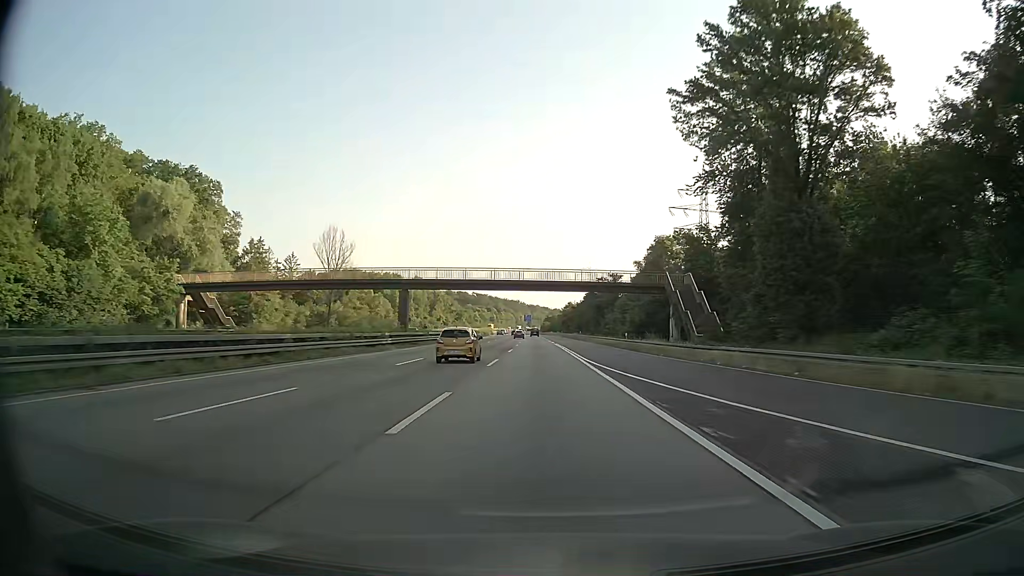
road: motorway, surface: asphalt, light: Day
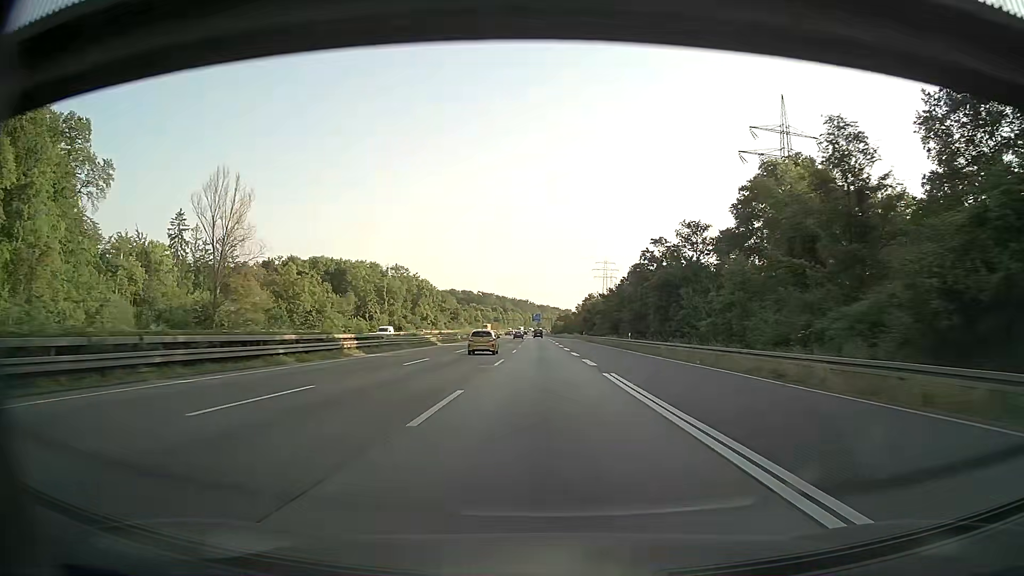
(-0.5, +52.2) m; -1°
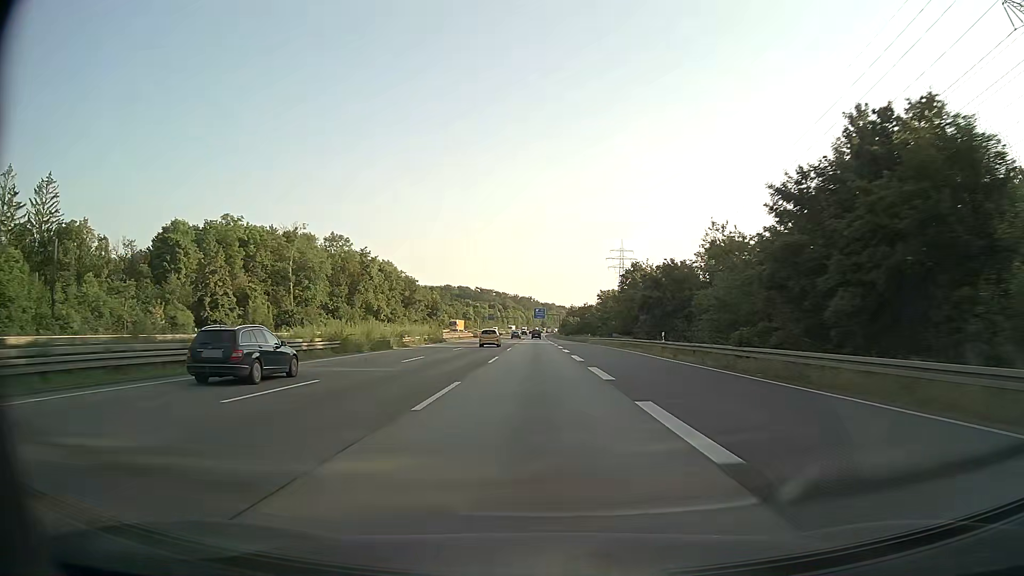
(-0.4, +69.6) m; 0°
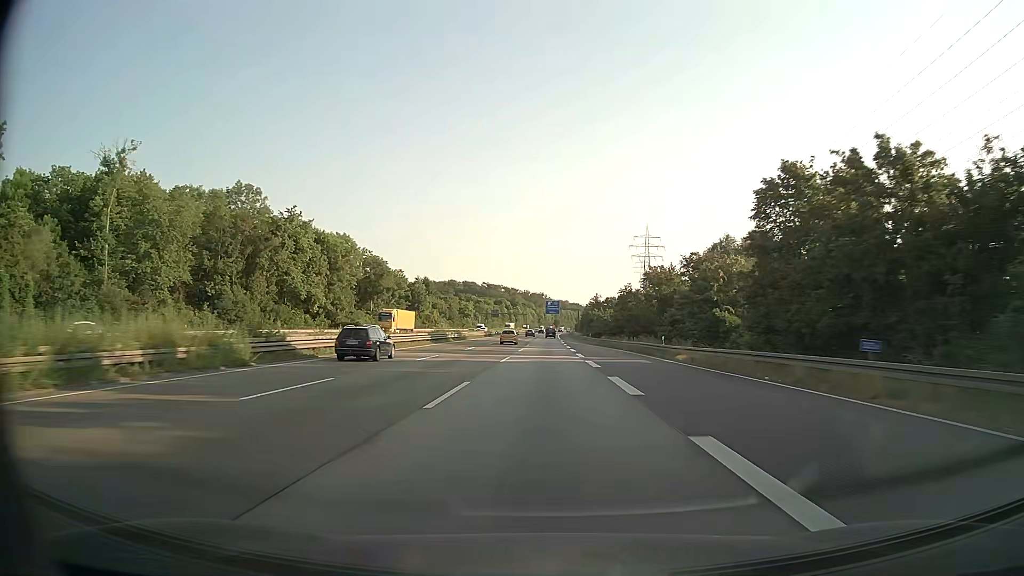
(-0.5, +52.2) m; -1°
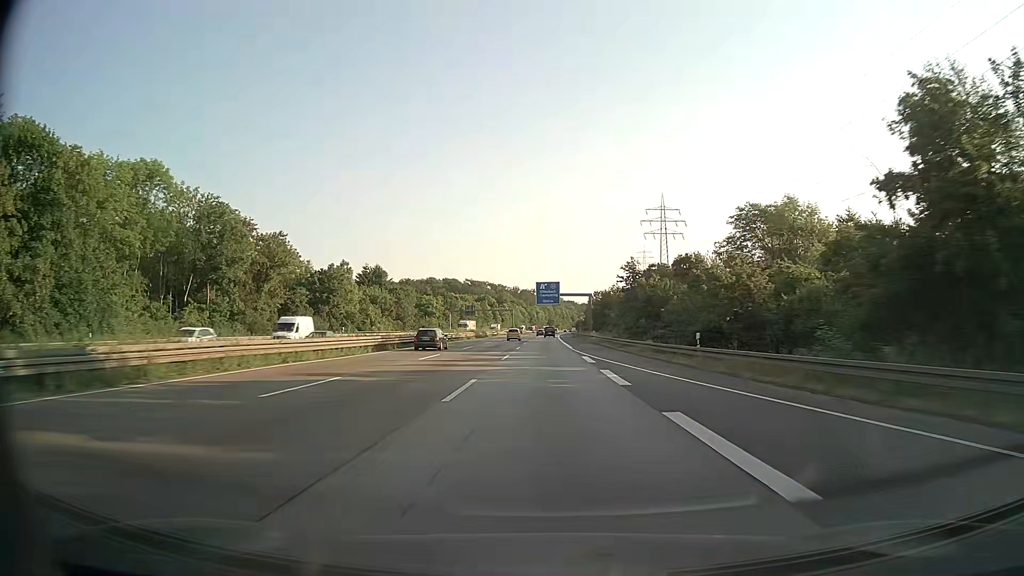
(+0.3, +69.7) m; +1°
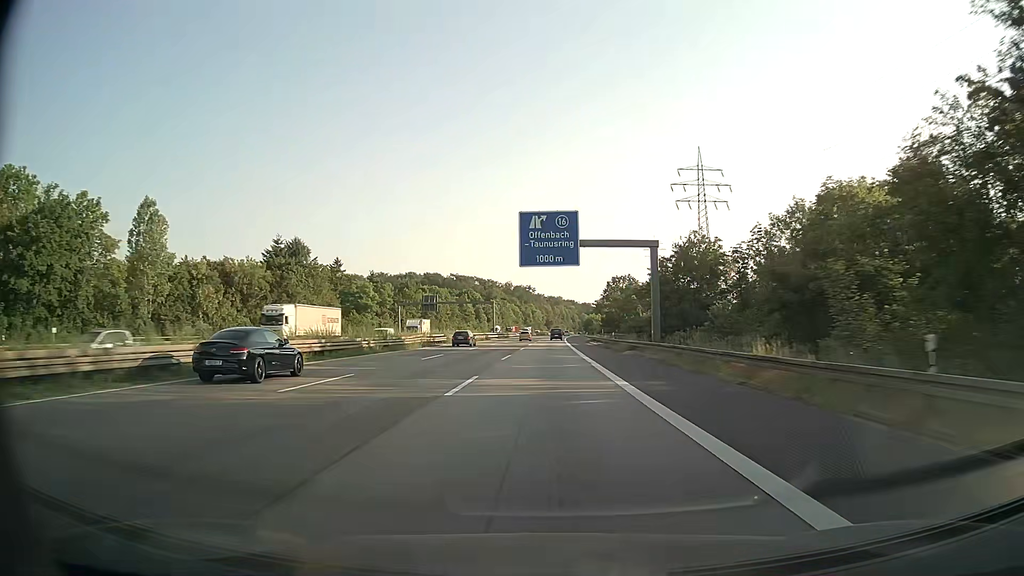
(+0.1, +69.6) m; 0°
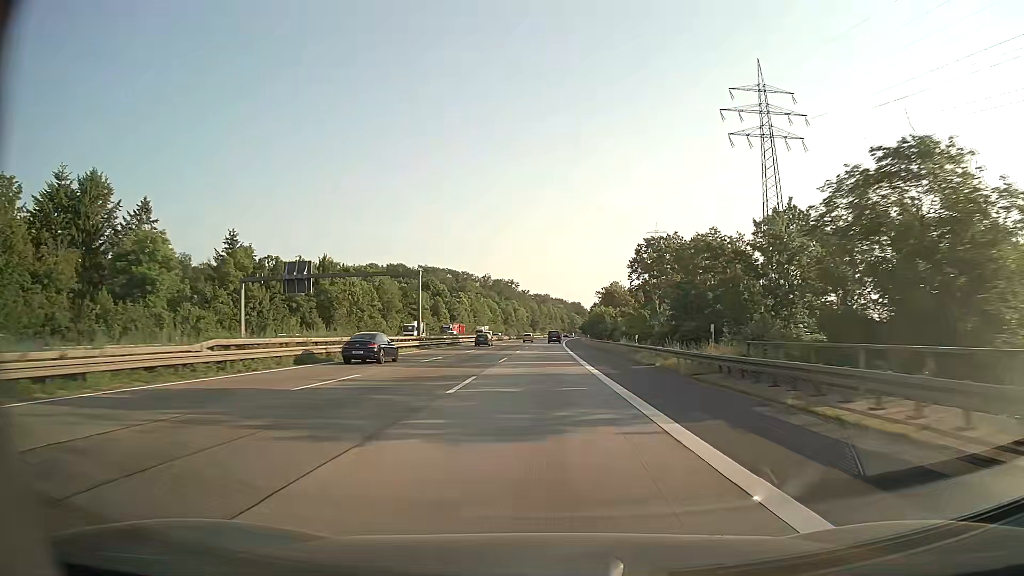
(+0.5, +69.6) m; +1°
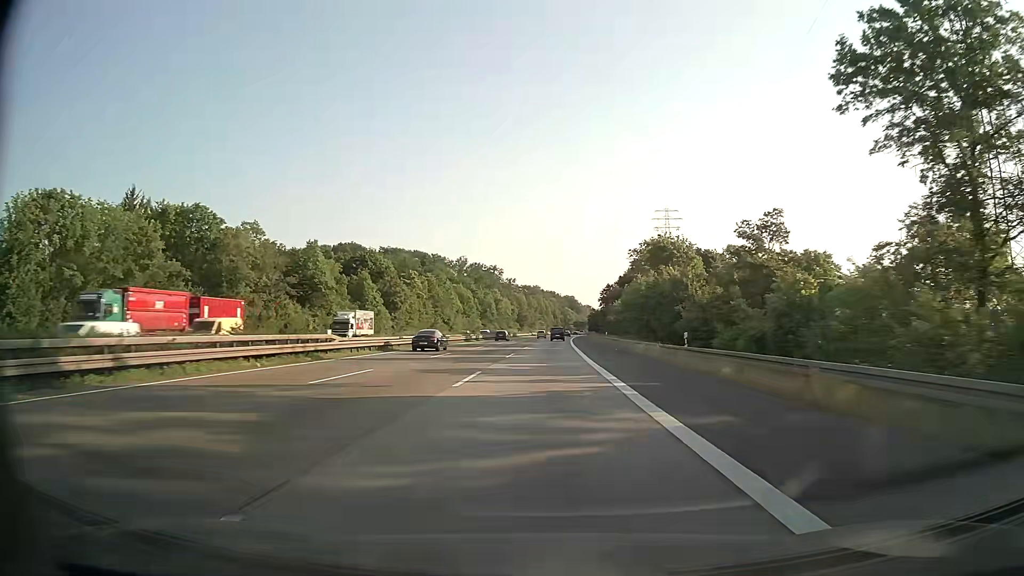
(+0.5, +69.7) m; +1°
(0, +10) (0, +20) (0, +30) (0, +40) (0, +50) (+1, +60) (+1, +70) (+1, +80) (+1, +90) (+2, +100) m
